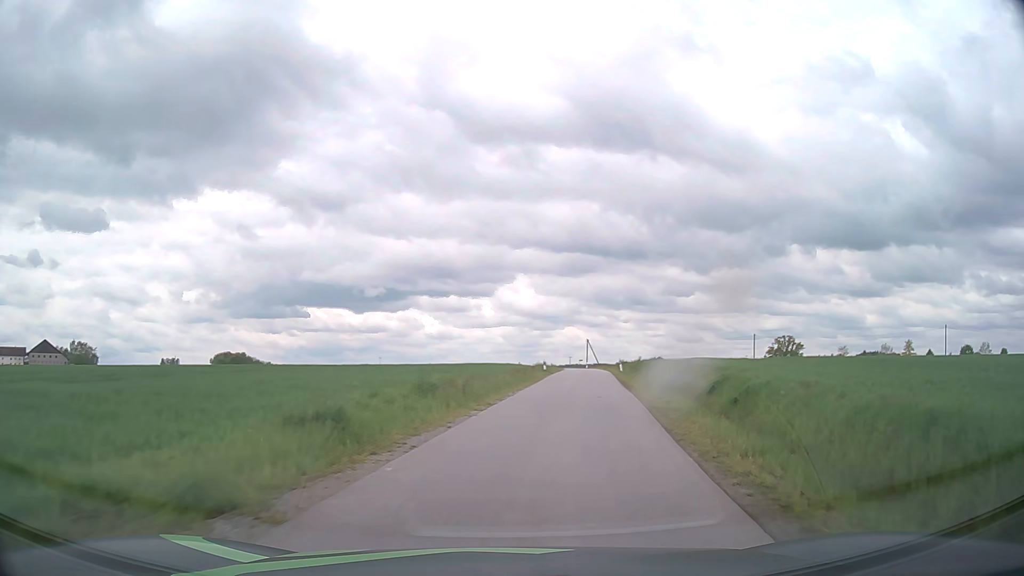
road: unclassified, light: Day
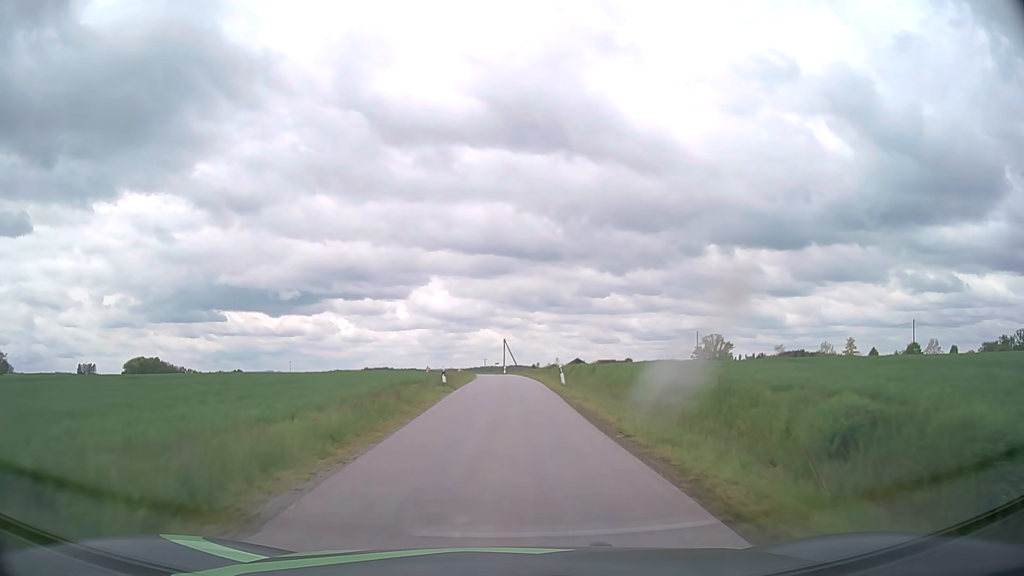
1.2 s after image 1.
(+1.5, +15.3) m; +8°
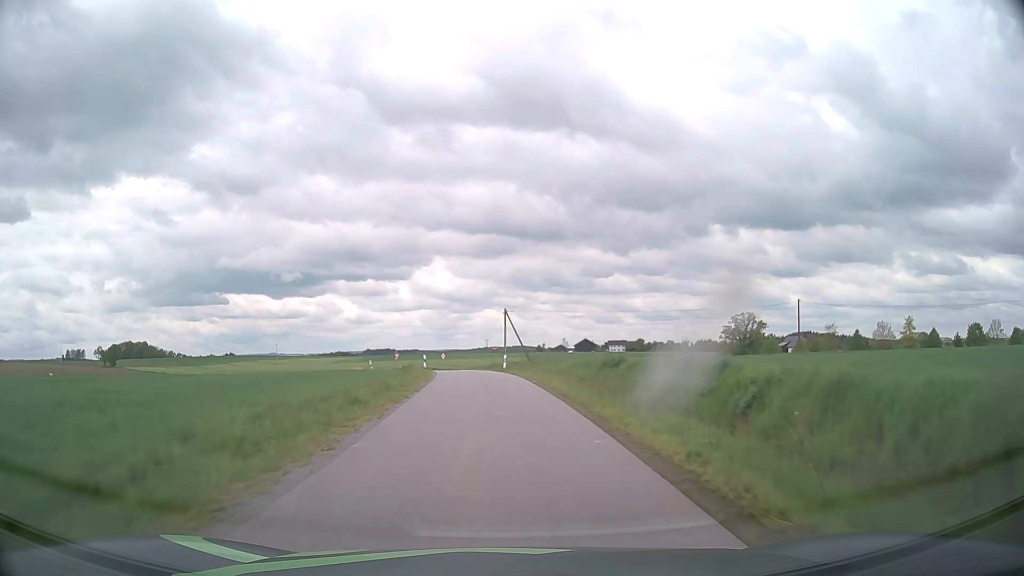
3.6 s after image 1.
(+0.1, +36.8) m; 0°
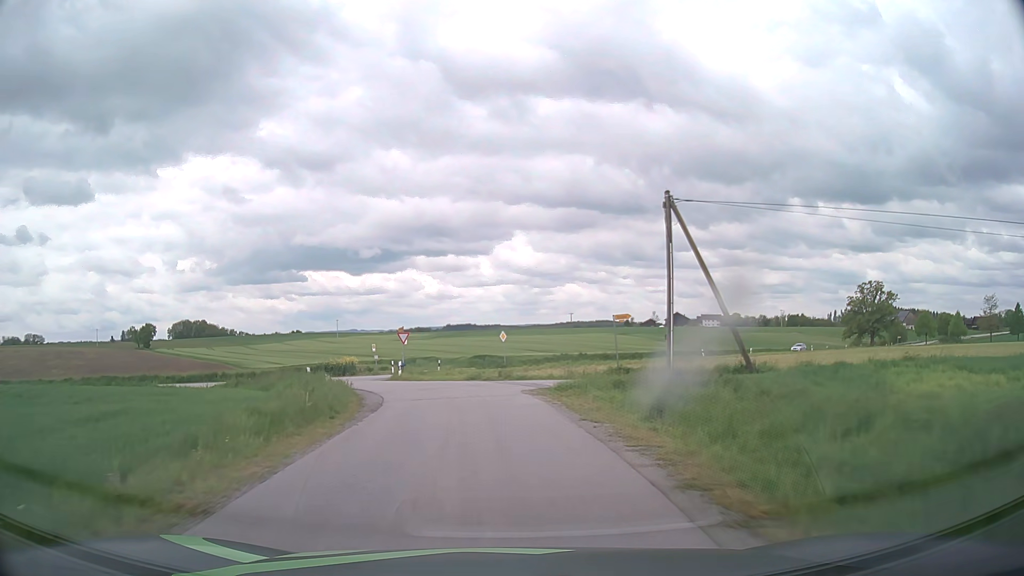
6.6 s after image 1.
(-2.3, +43.2) m; -7°
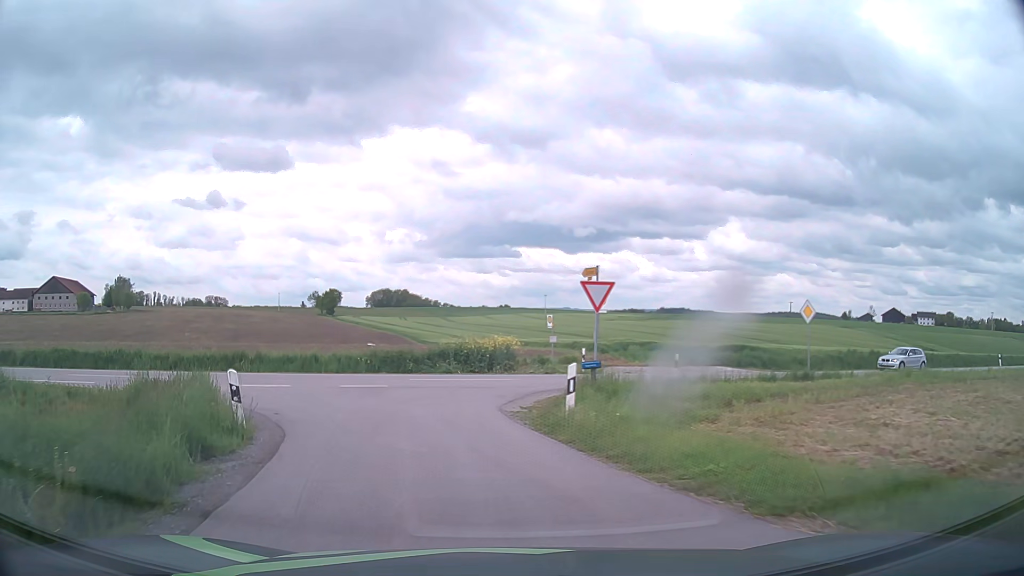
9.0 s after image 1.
(-2.7, +24.5) m; -17°
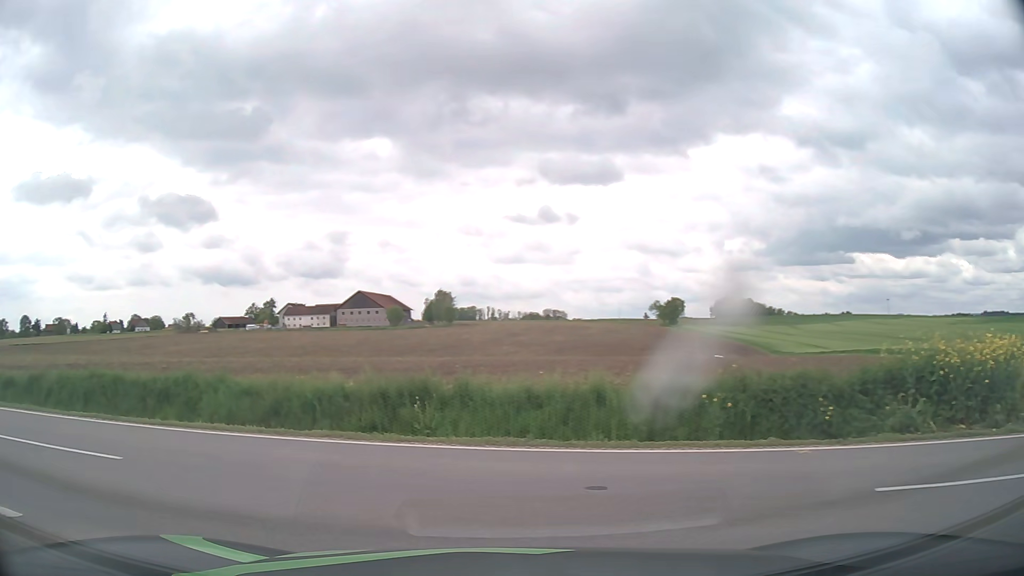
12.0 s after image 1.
(-2.7, +16.0) m; -30°
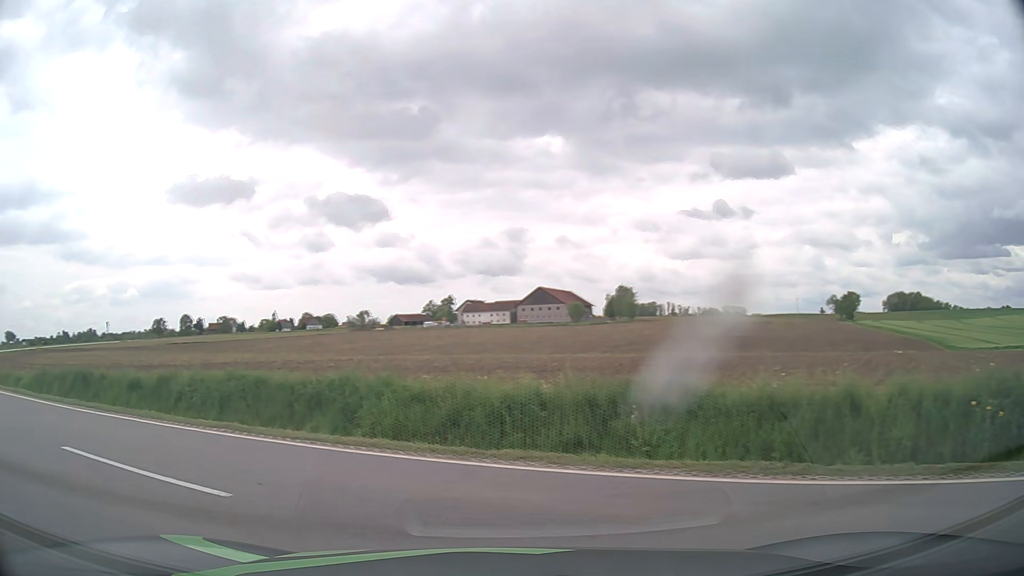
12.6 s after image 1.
(-0.3, +2.5) m; -15°
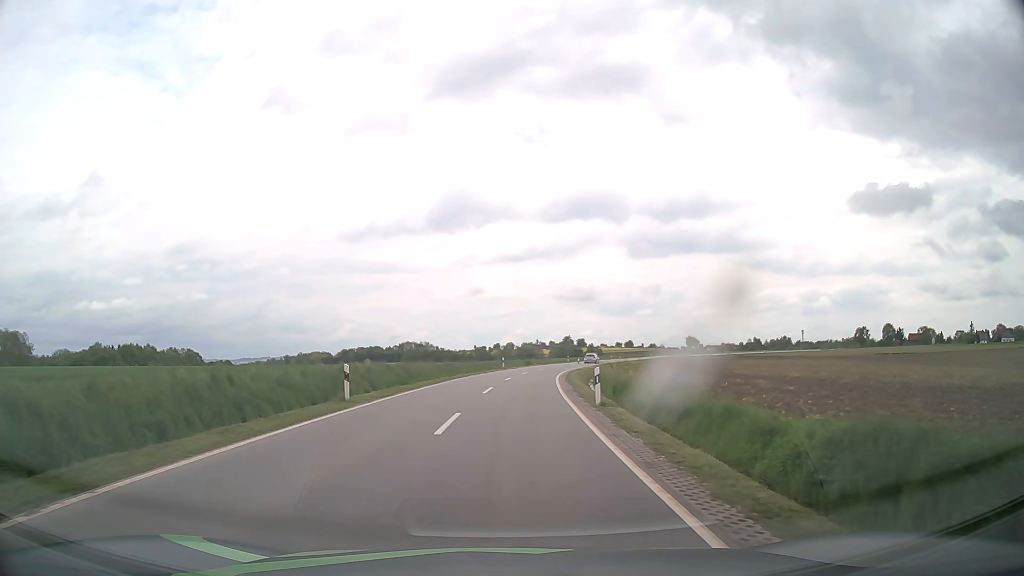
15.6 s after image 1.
(-12.3, +14.3) m; -60°
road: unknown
(0, +10) (0, +20) (+1, +30) (+1, +40) (+2, +50) (+4, +60) (+5, +70) (+7, +80) (+9, +89) (+12, +99) m
